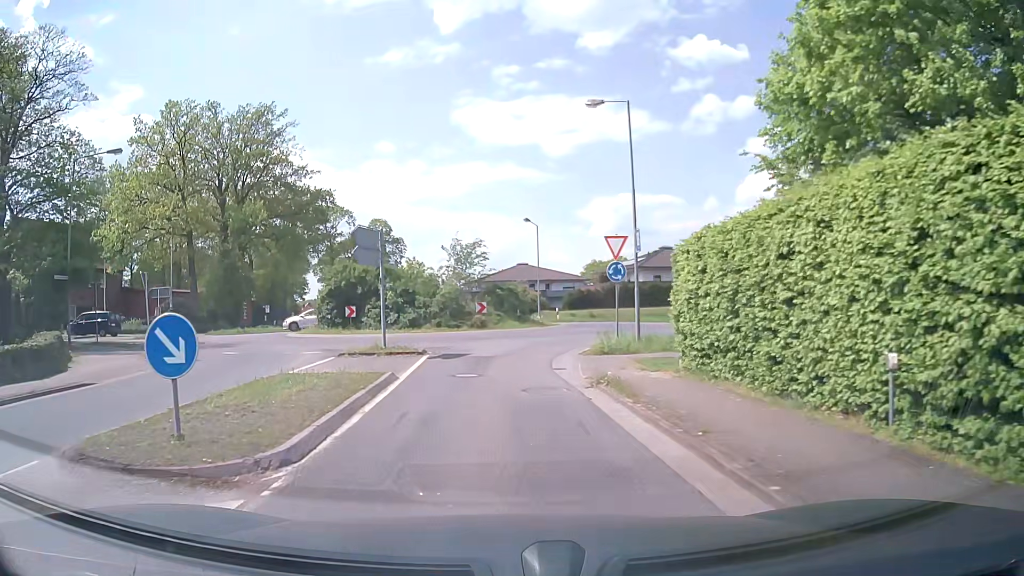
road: tertiary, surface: asphalt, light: Day
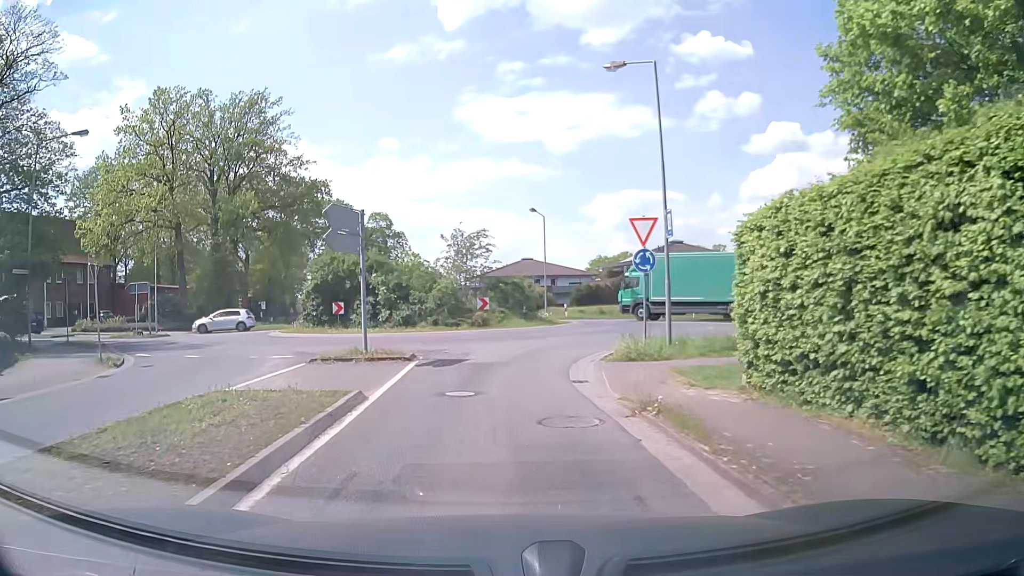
(0.0, +3.3) m; 0°
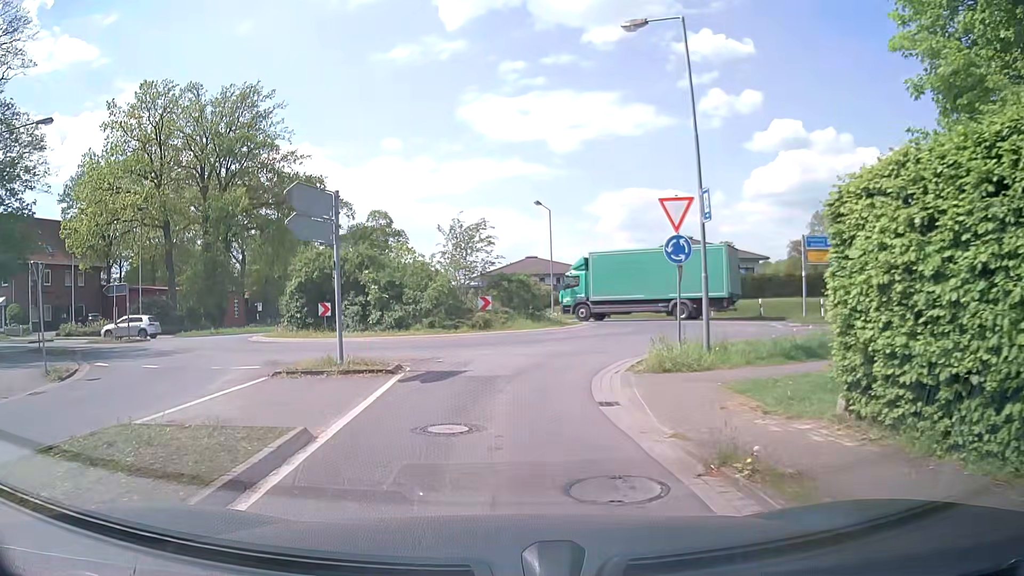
(0.0, +2.9) m; 0°
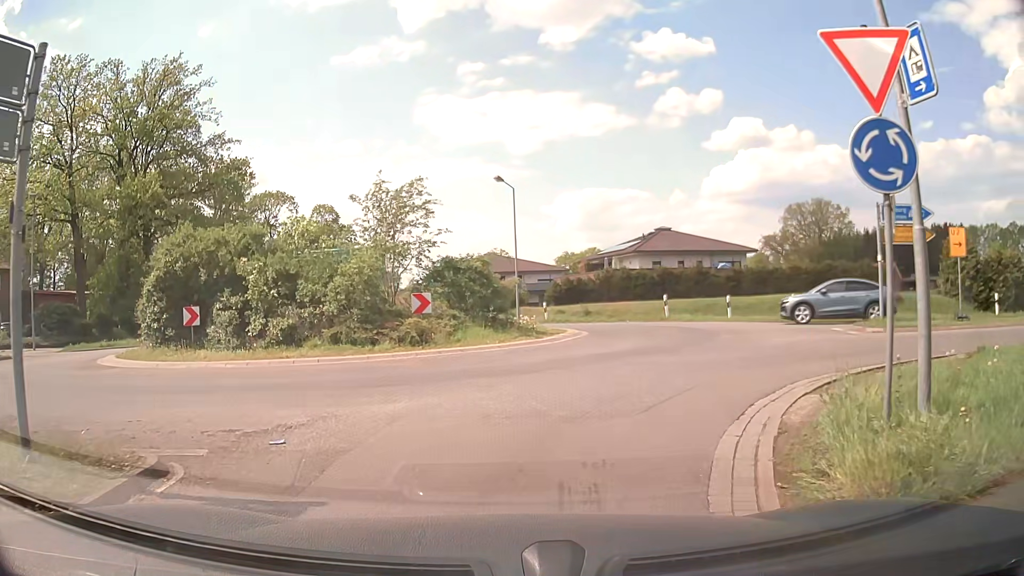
(+0.1, +8.9) m; +4°
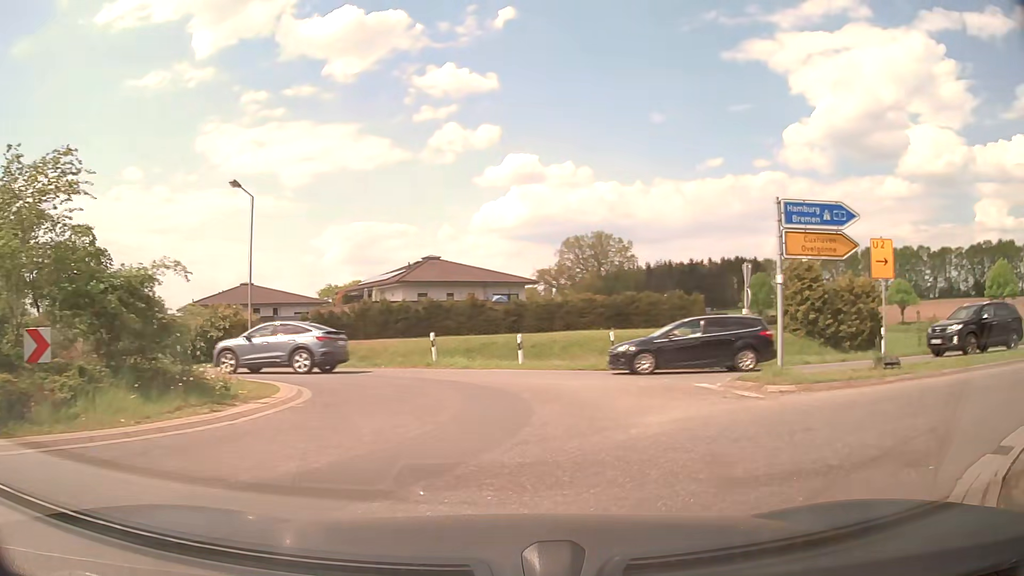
(+0.8, +7.6) m; +18°
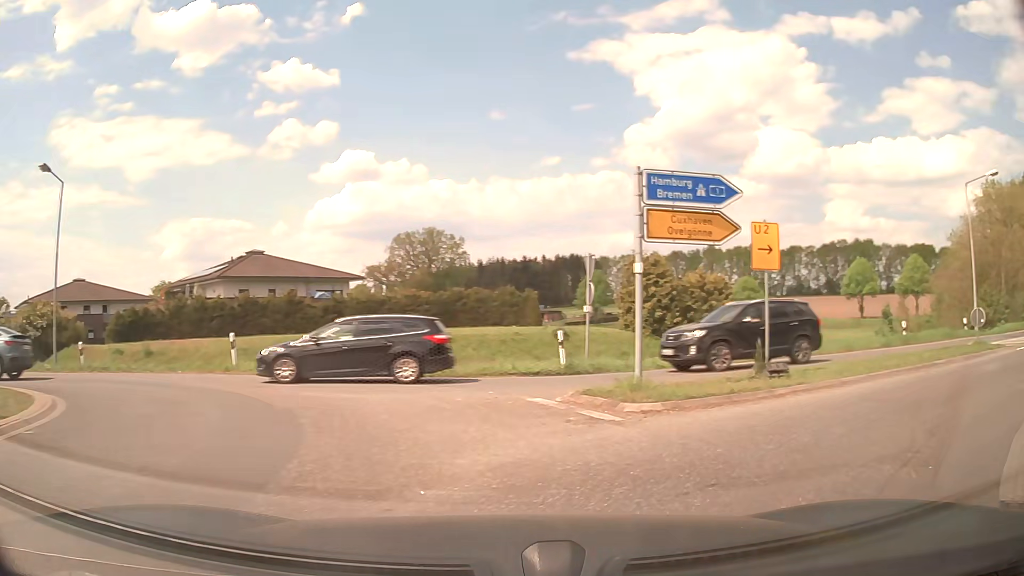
(+0.3, +2.8) m; +15°
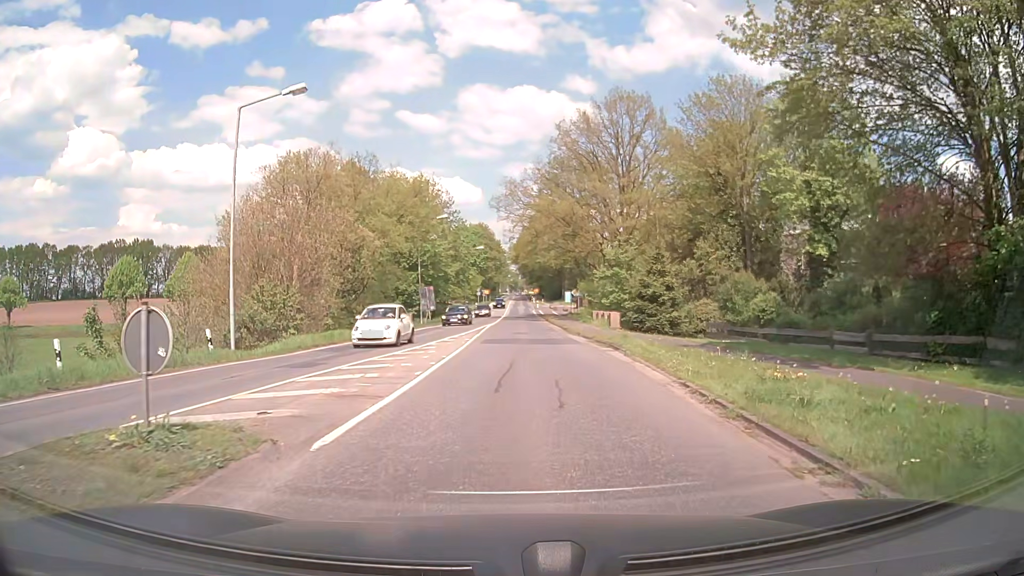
(+9.7, +12.6) m; +60°
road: primary
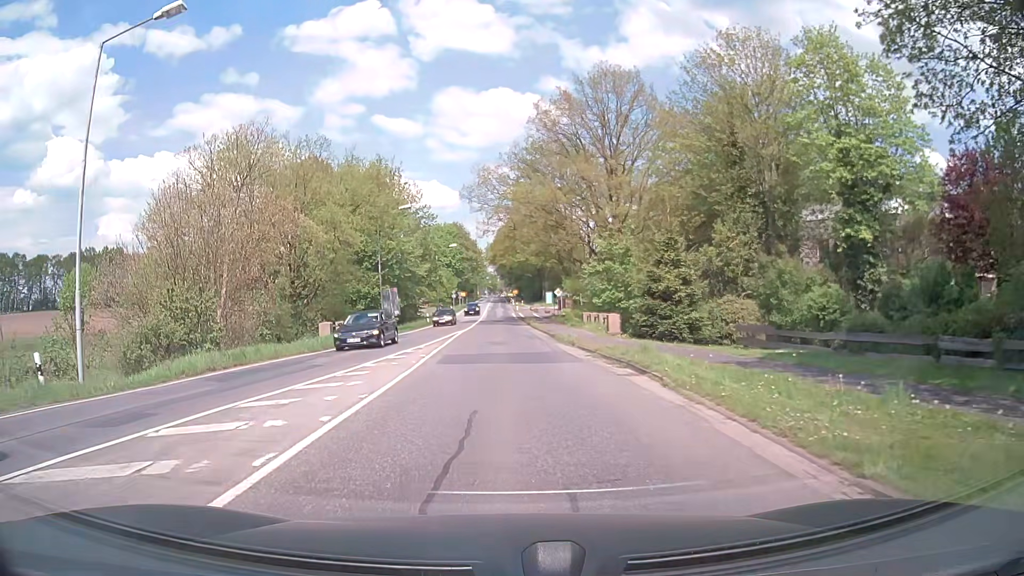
(+0.4, +7.5) m; +3°
(0, +10) (0, +20) (0, +30) (0, +40) (0, +50) (-1, +60) (-1, +70) (-1, +80) (-1, +90) (-1, +100) m
